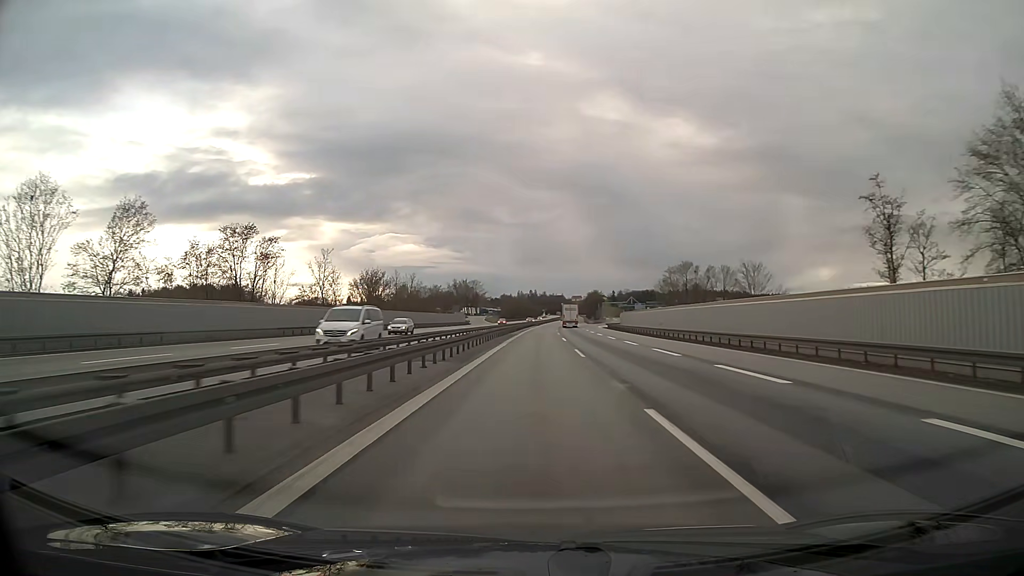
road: motorway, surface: asphalt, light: Day
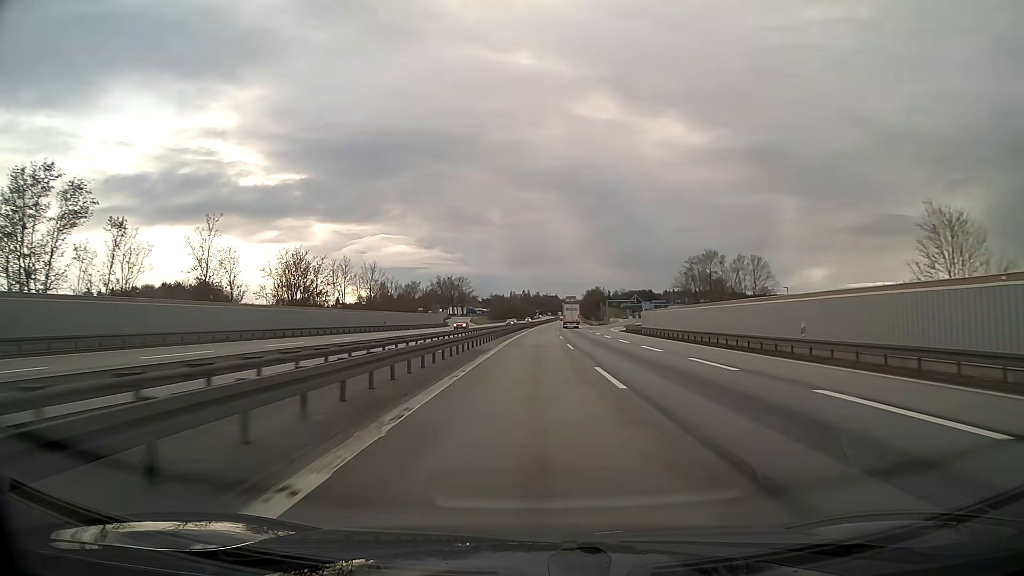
(+0.2, +31.6) m; +1°
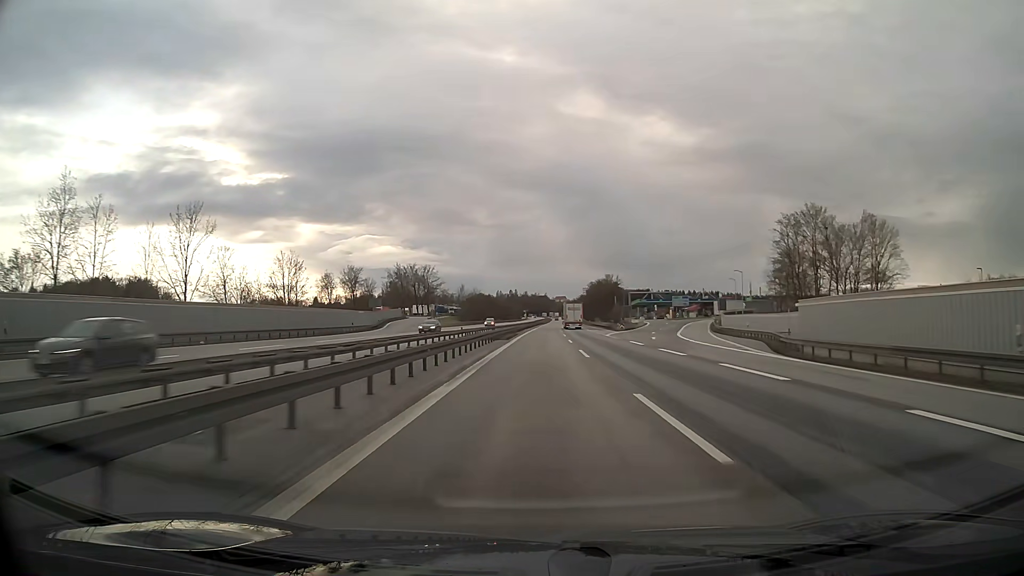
(+0.6, +63.1) m; +1°
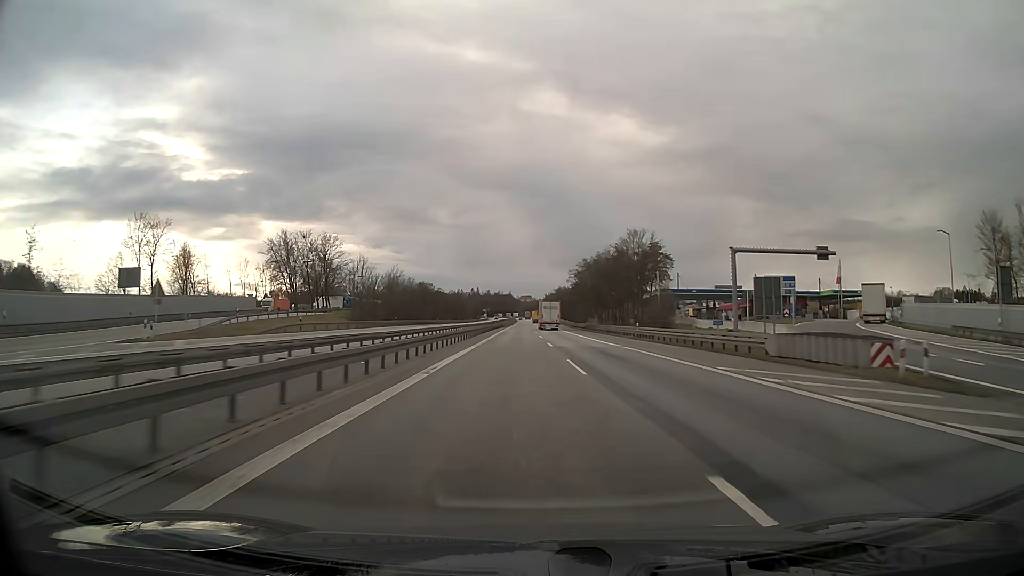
(+1.7, +78.9) m; +3°
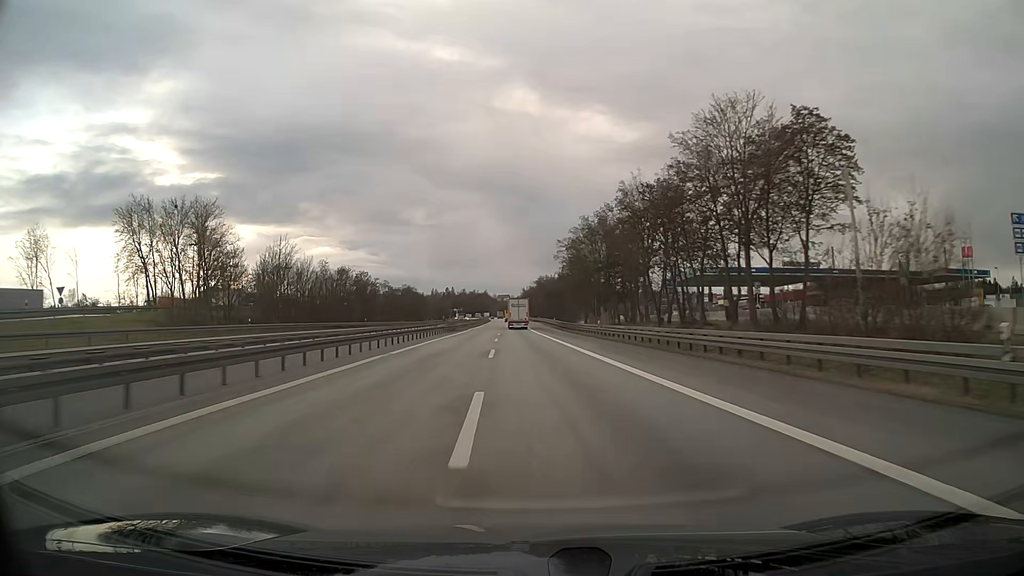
(+0.9, +47.3) m; +1°
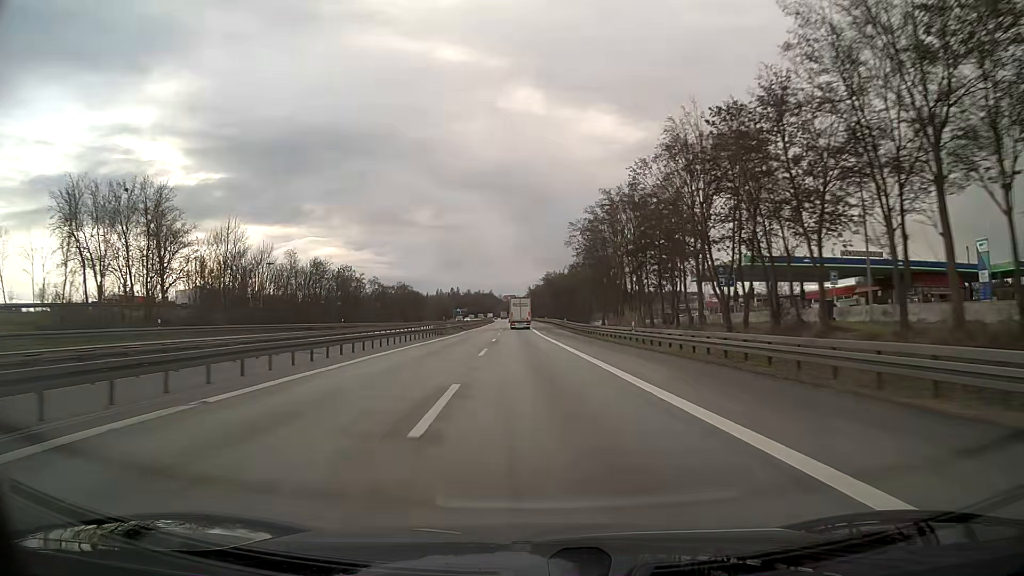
(-0.1, +15.8) m; -1°
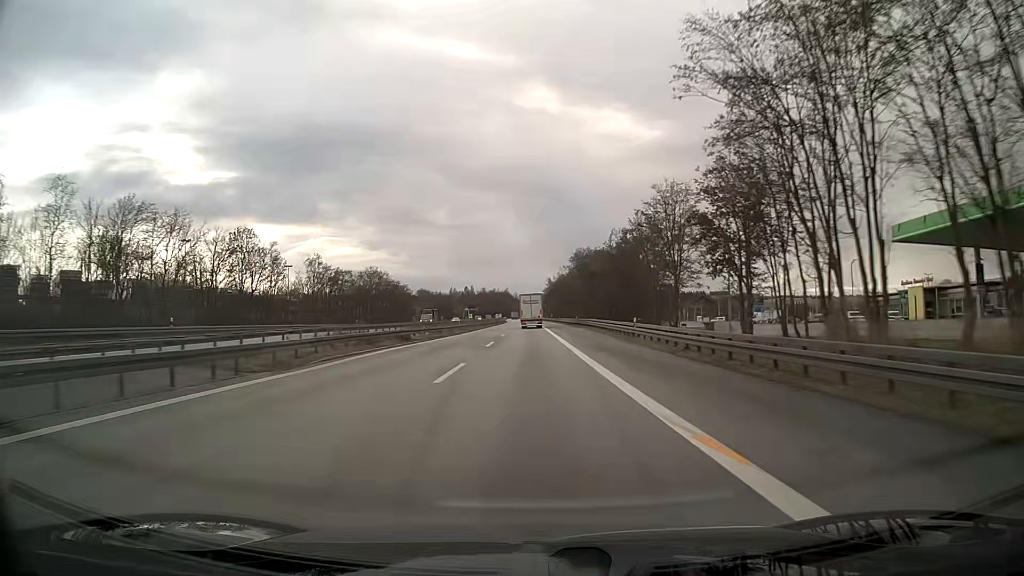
(-0.7, +47.4) m; -1°
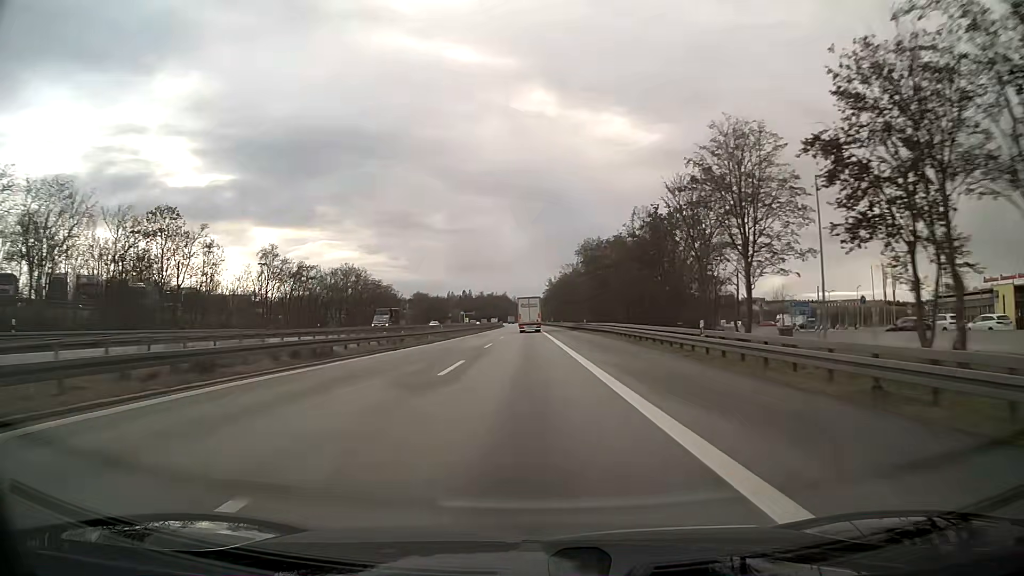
(0.0, +15.8) m; 0°
(0, +10) (0, +20) (0, +30) (0, +40) (0, +50) (0, +60) (0, +70) (0, +80) (-1, +90) (-1, +100) m
